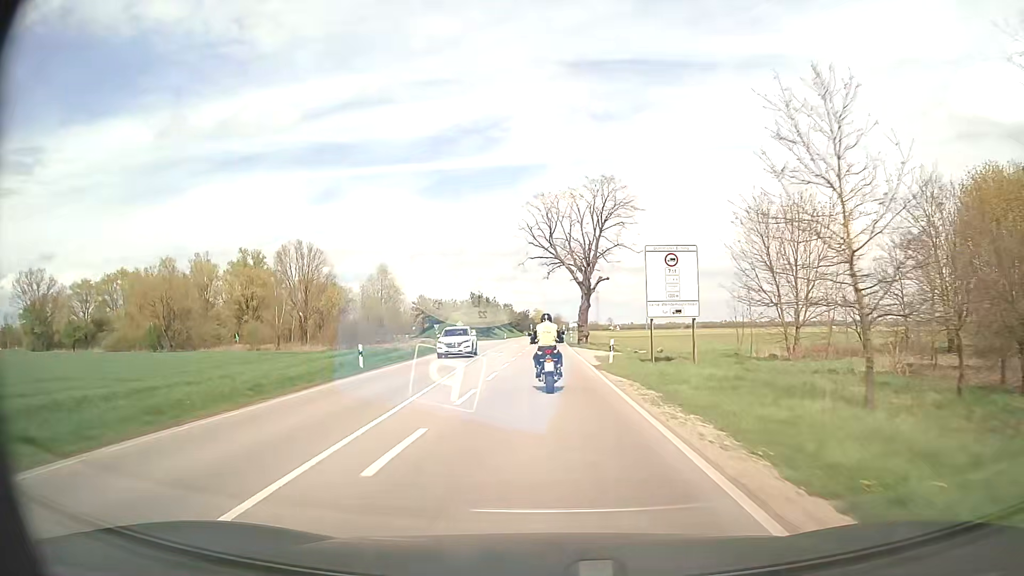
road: secondary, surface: asphalt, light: Day
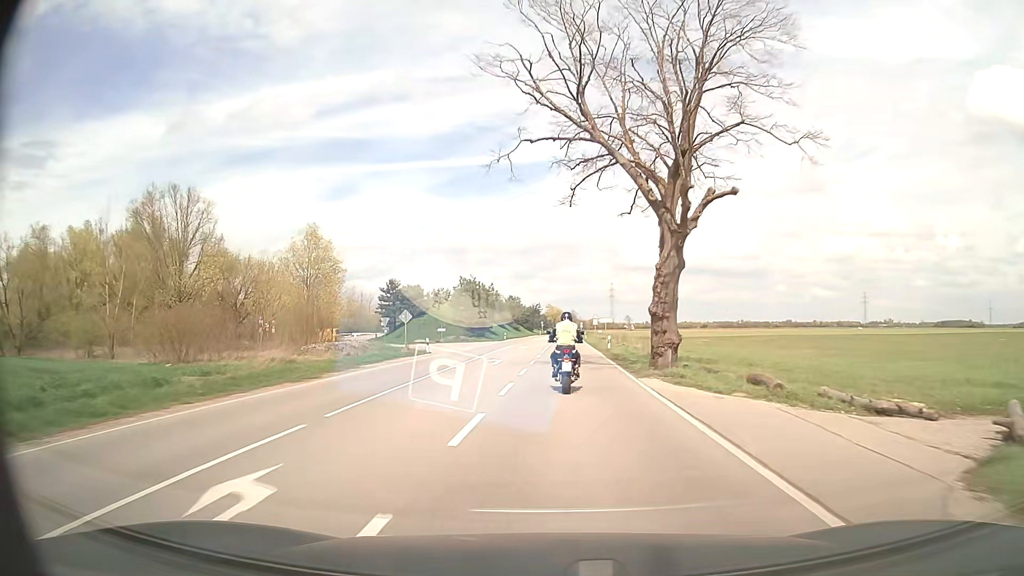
(-0.4, +34.5) m; -1°
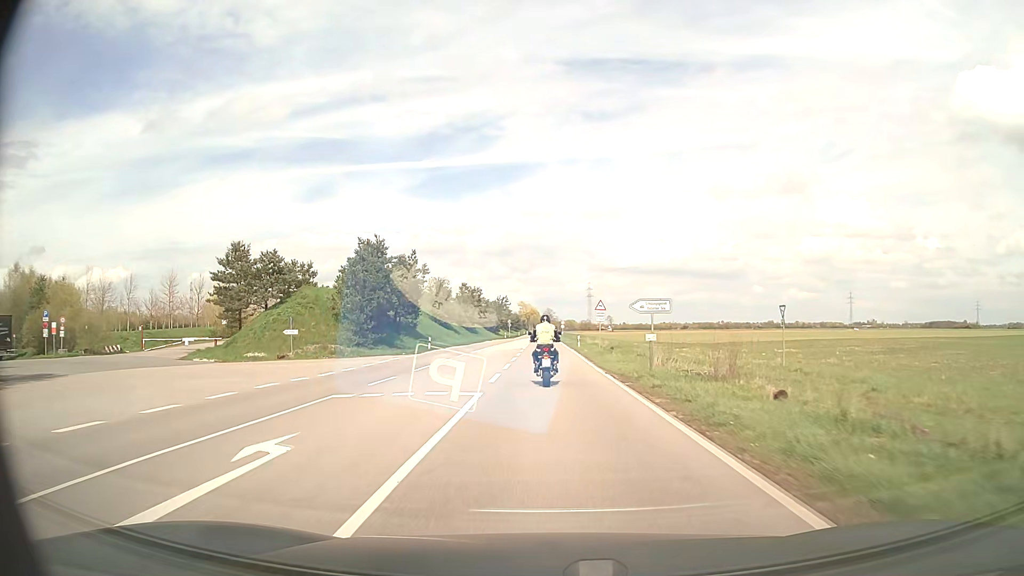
(+1.0, +44.0) m; +2°
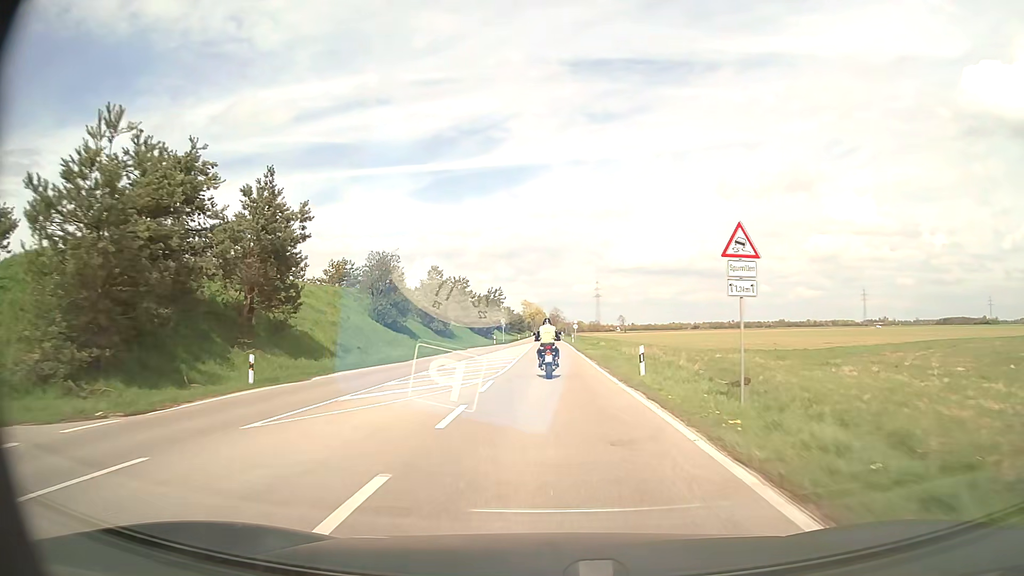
(-0.1, +32.7) m; -1°
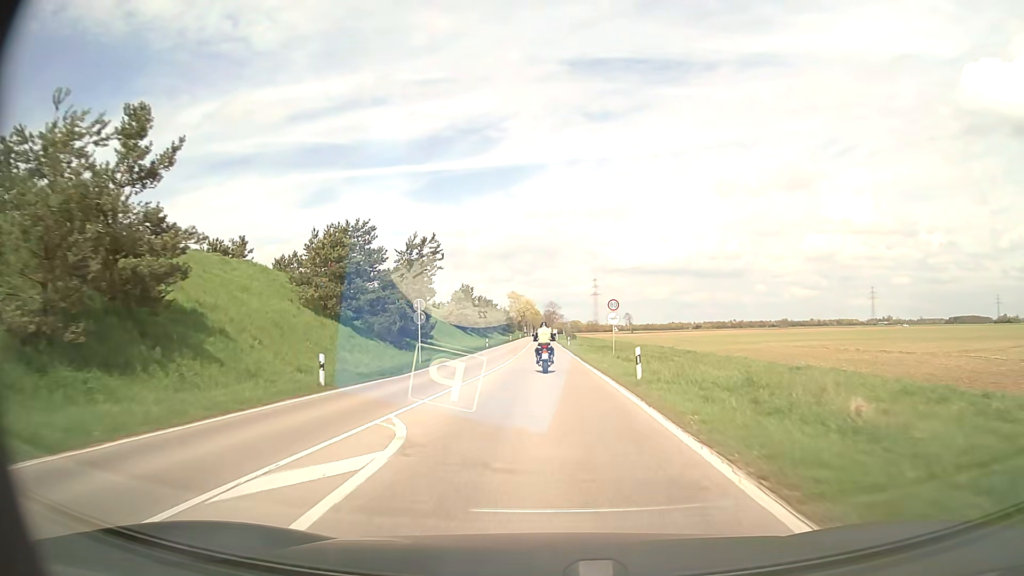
(+0.1, +57.6) m; +1°
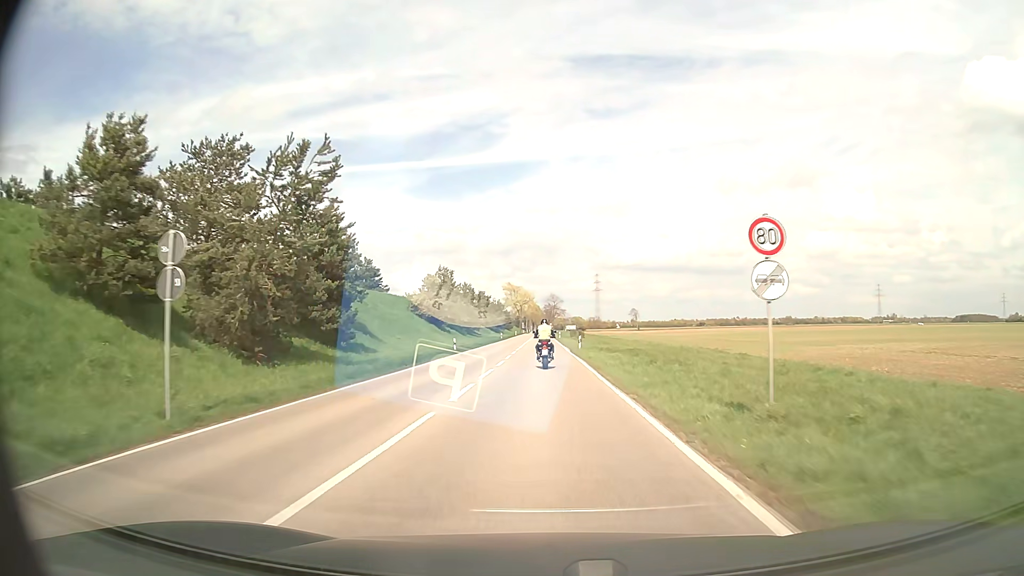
(-0.1, +23.8) m; 0°
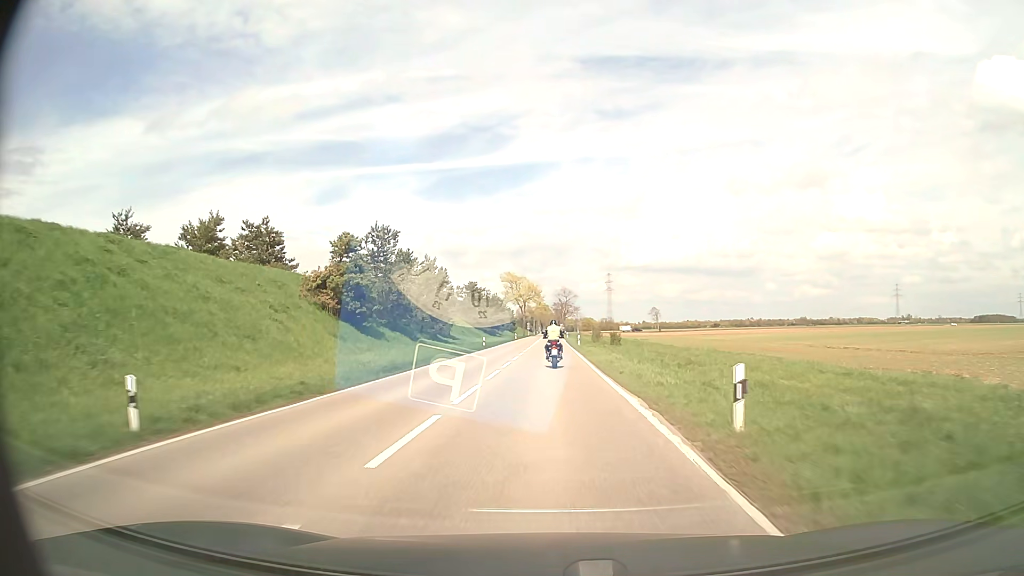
(-0.2, +36.3) m; -1°
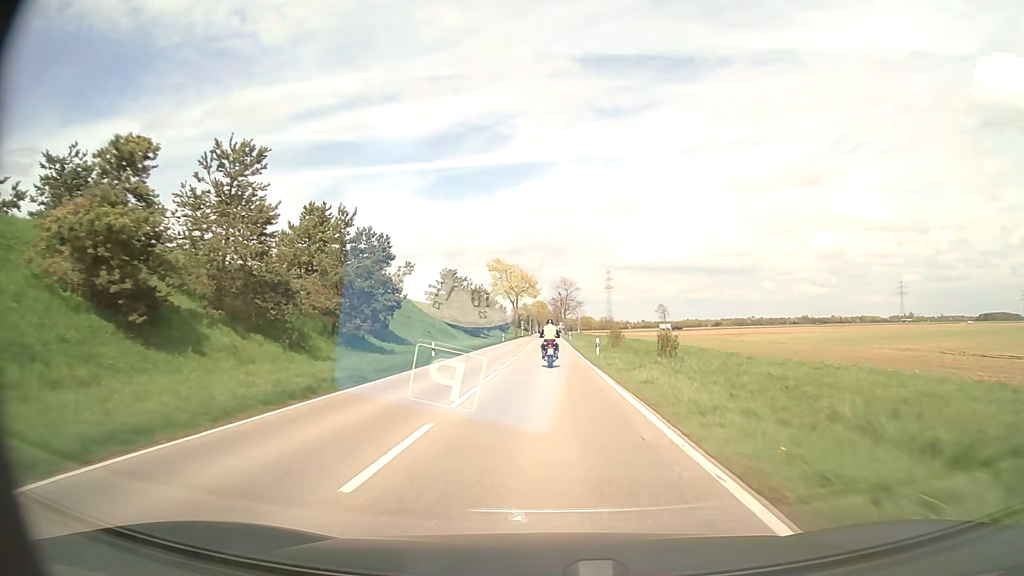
(0.0, +24.7) m; 0°
